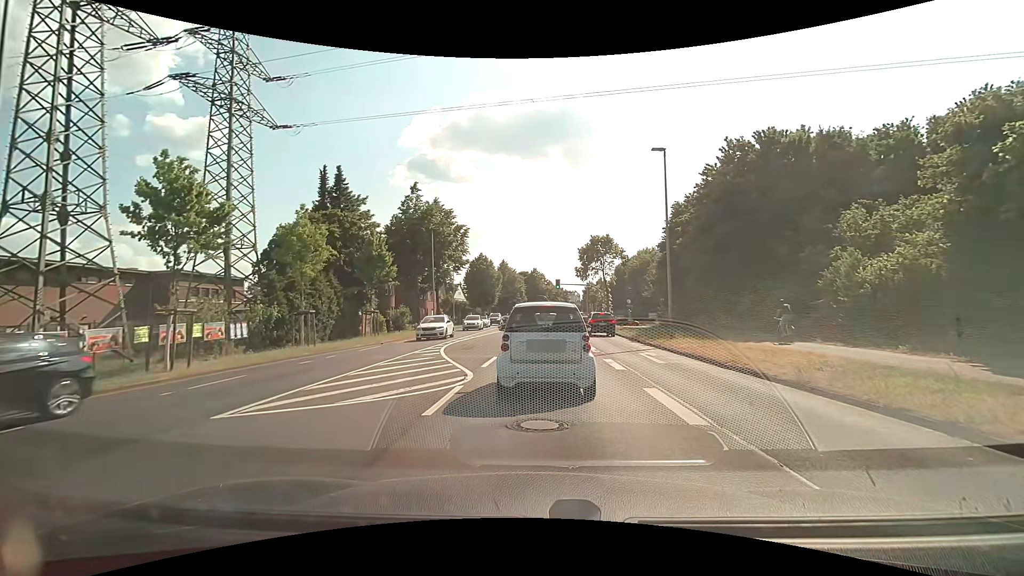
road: secondary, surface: asphalt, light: Day
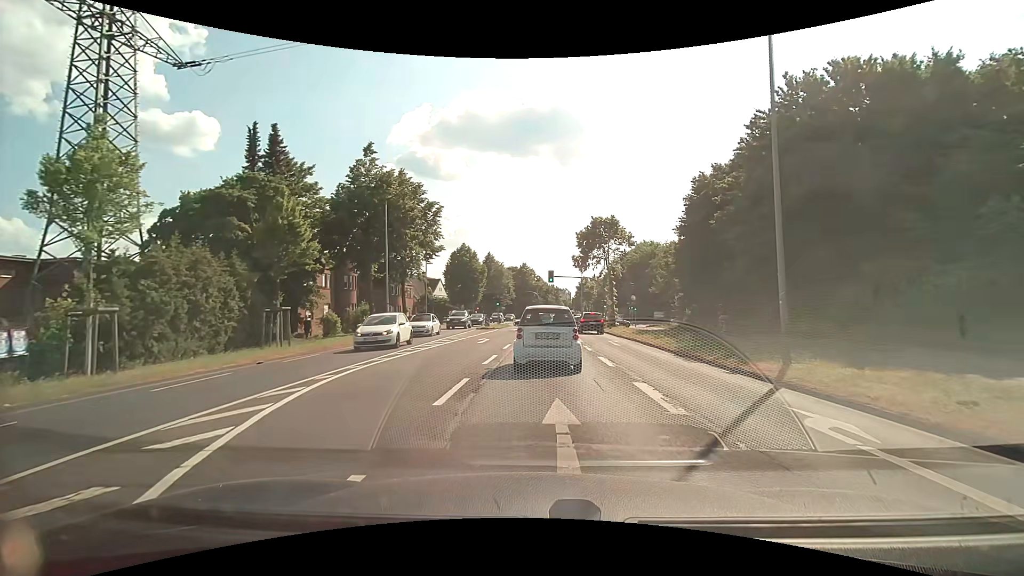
(0.0, +11.9) m; +1°
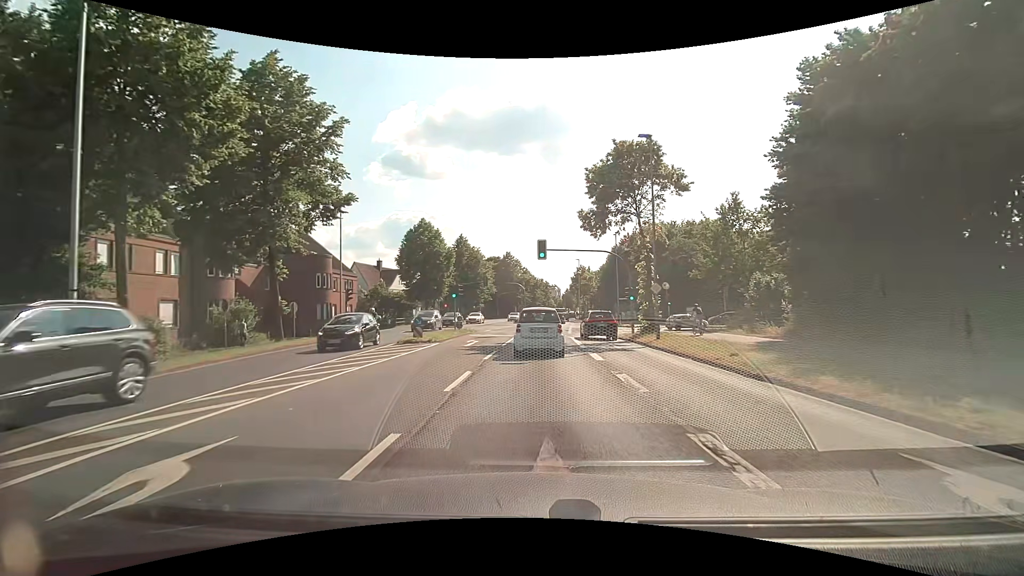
(+0.4, +22.9) m; +1°
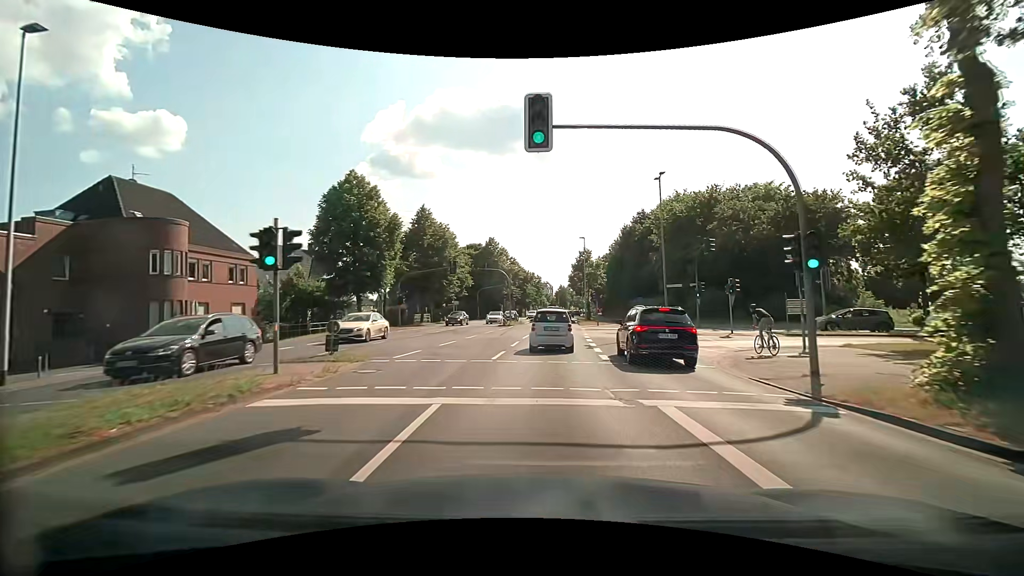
(+0.1, +23.1) m; +1°
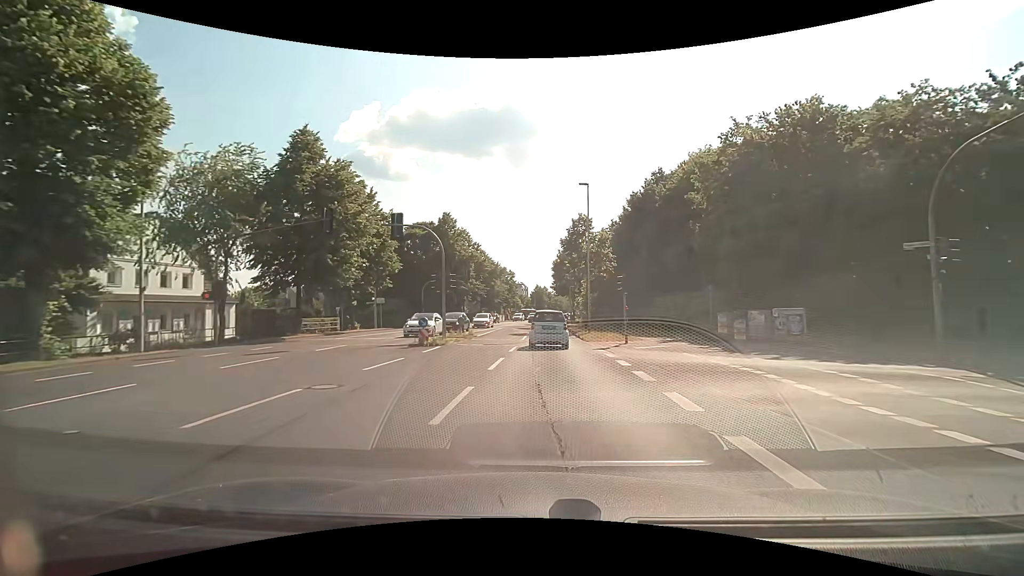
(+0.4, +26.9) m; +2°
(0, +10) (0, +20) (+1, +30) (+1, +40) (+1, +50) (+2, +60) (+2, +70) (+3, +80) (+3, +90) (+4, +100) m
